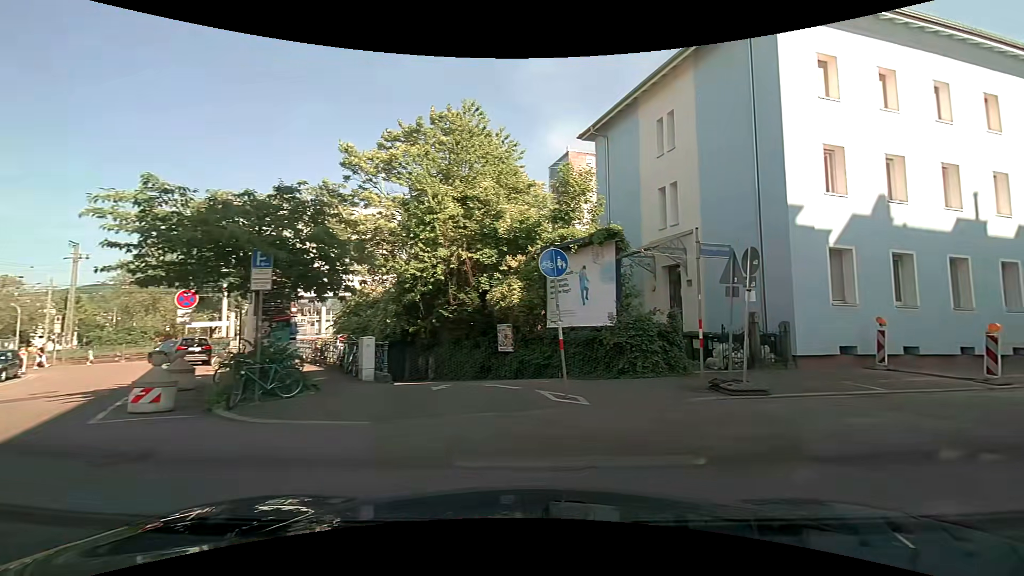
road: residential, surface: asphalt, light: Day
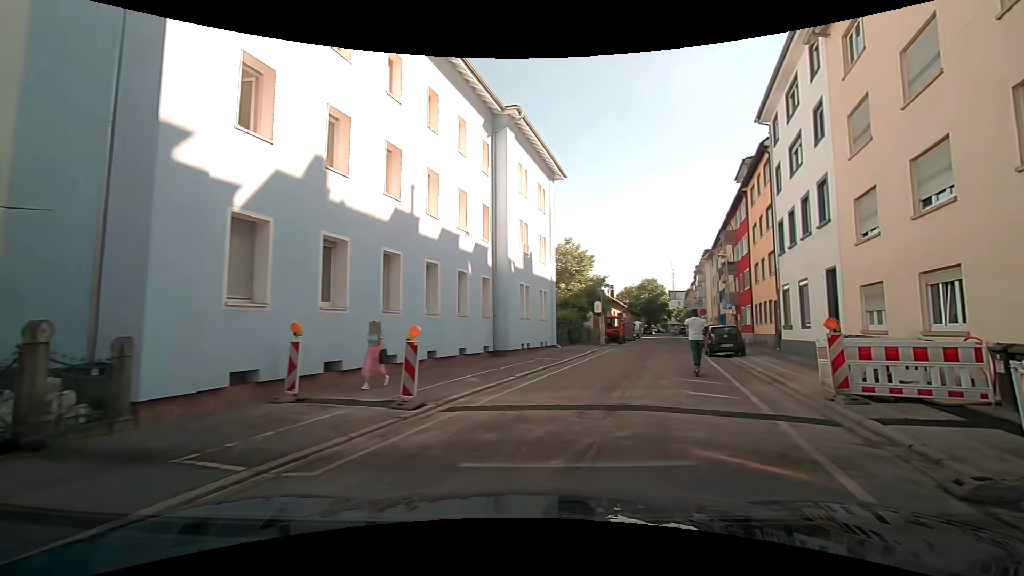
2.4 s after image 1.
(+3.7, +6.8) m; +54°
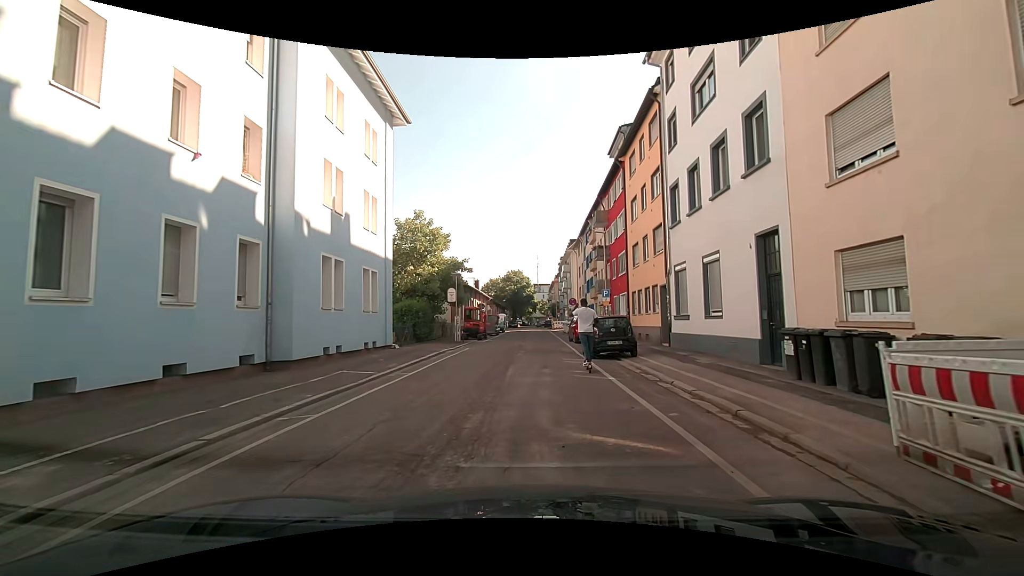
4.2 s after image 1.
(+1.8, +8.0) m; +16°
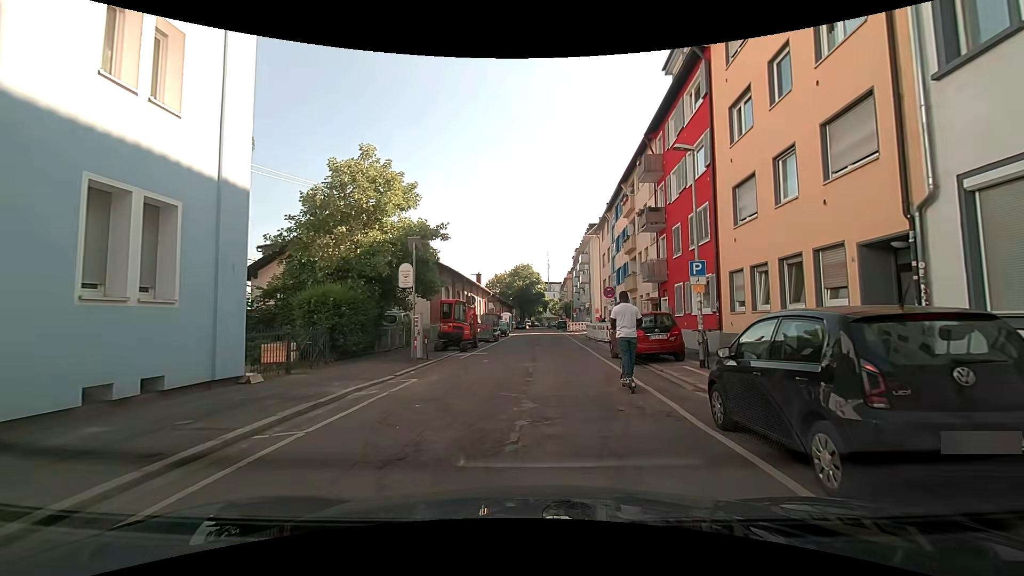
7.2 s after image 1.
(0.0, +13.4) m; -1°
